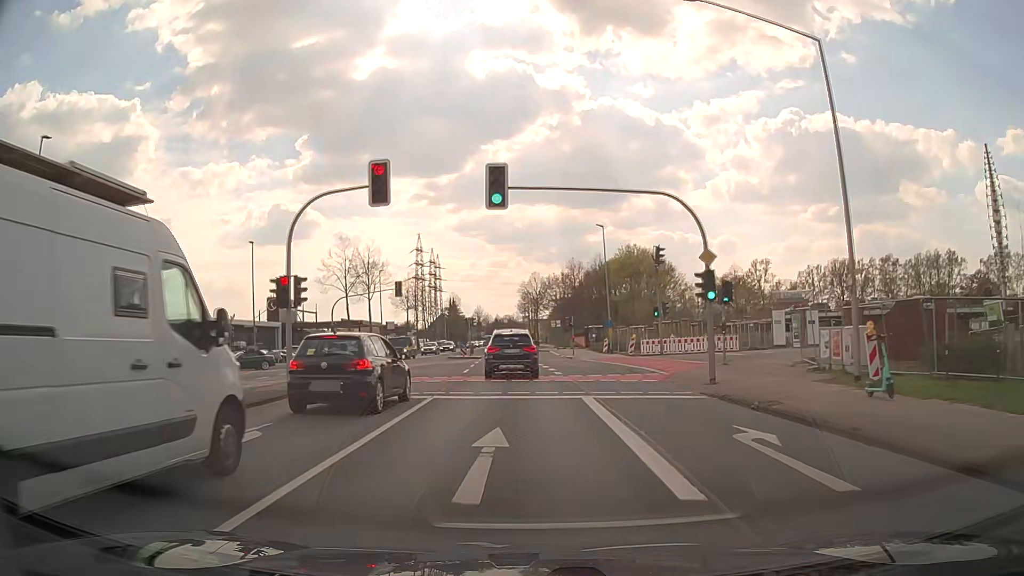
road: secondary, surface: asphalt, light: Day
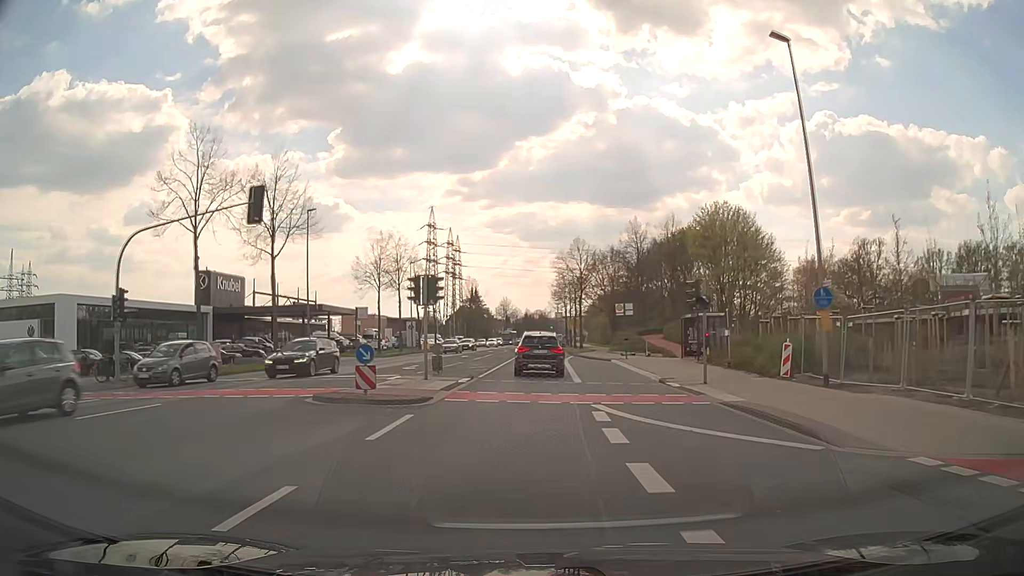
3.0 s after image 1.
(-0.9, +36.9) m; -3°
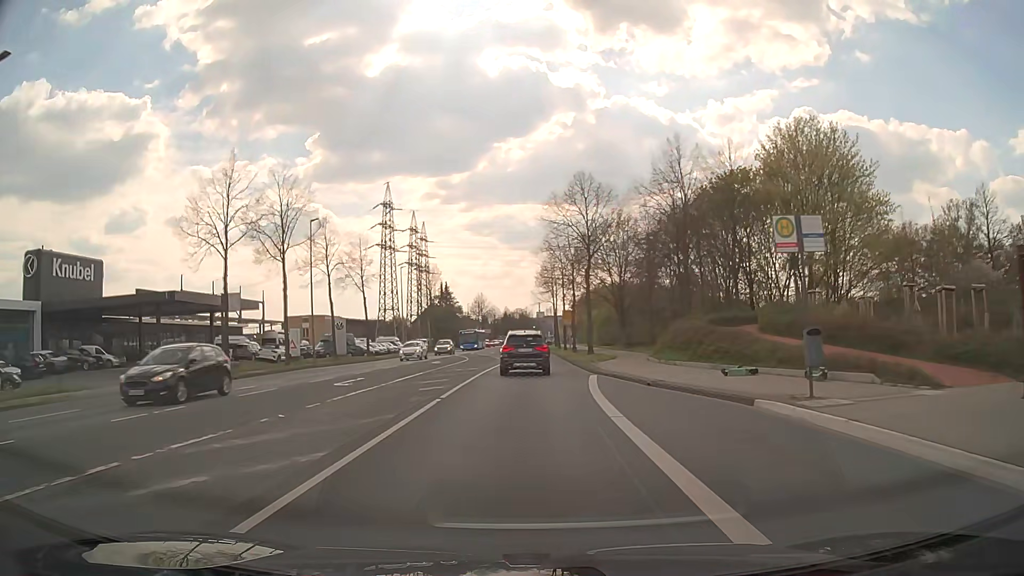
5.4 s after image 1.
(+0.5, +30.3) m; +2°
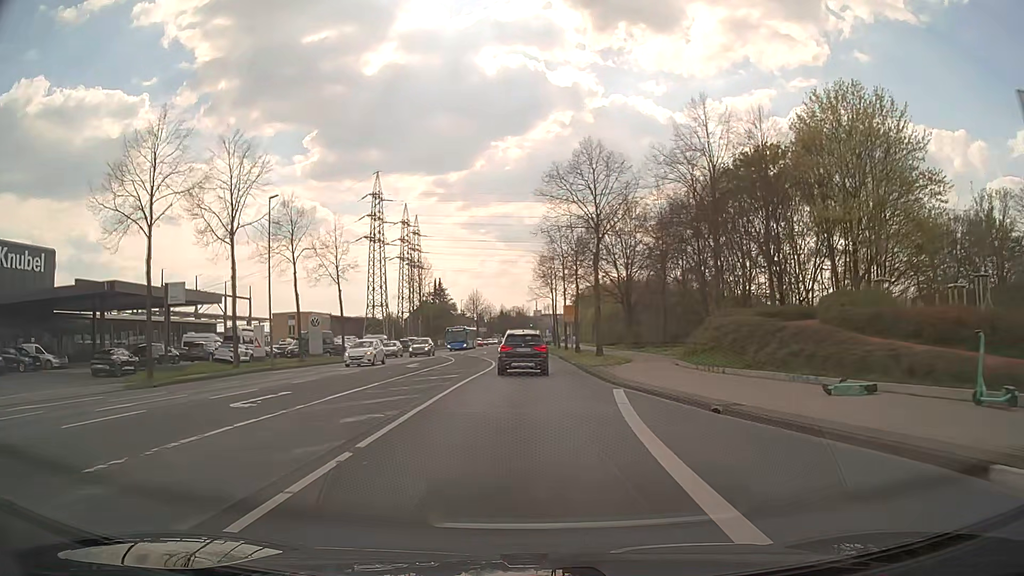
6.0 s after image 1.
(0.0, +7.6) m; 0°
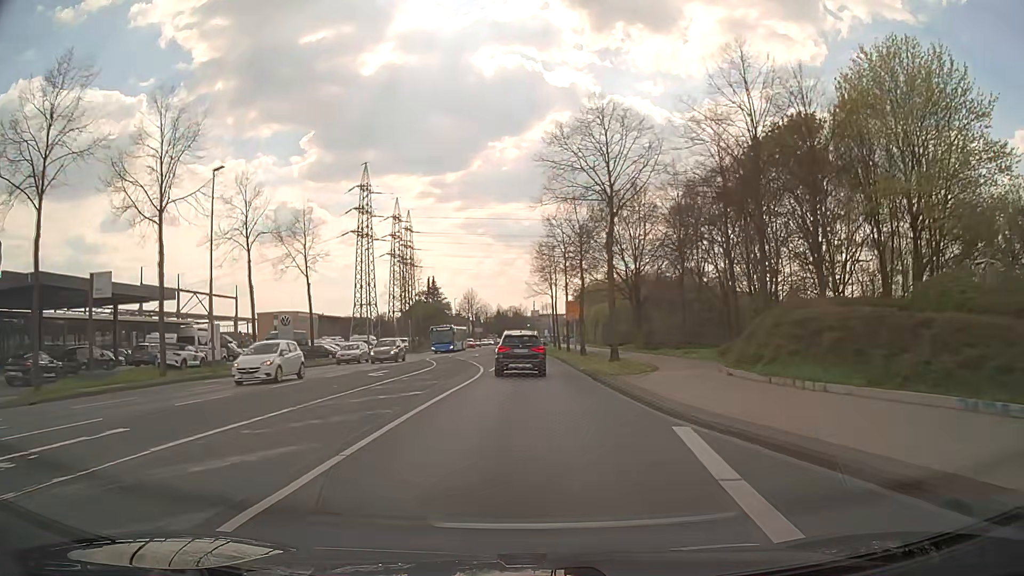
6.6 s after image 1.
(0.0, +7.6) m; 0°
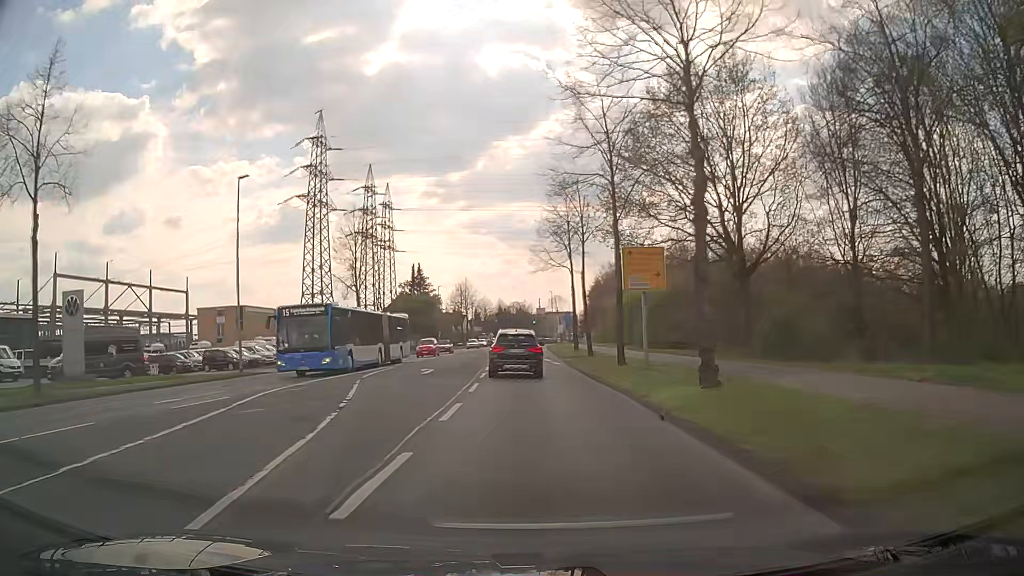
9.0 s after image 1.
(-0.1, +30.8) m; -1°
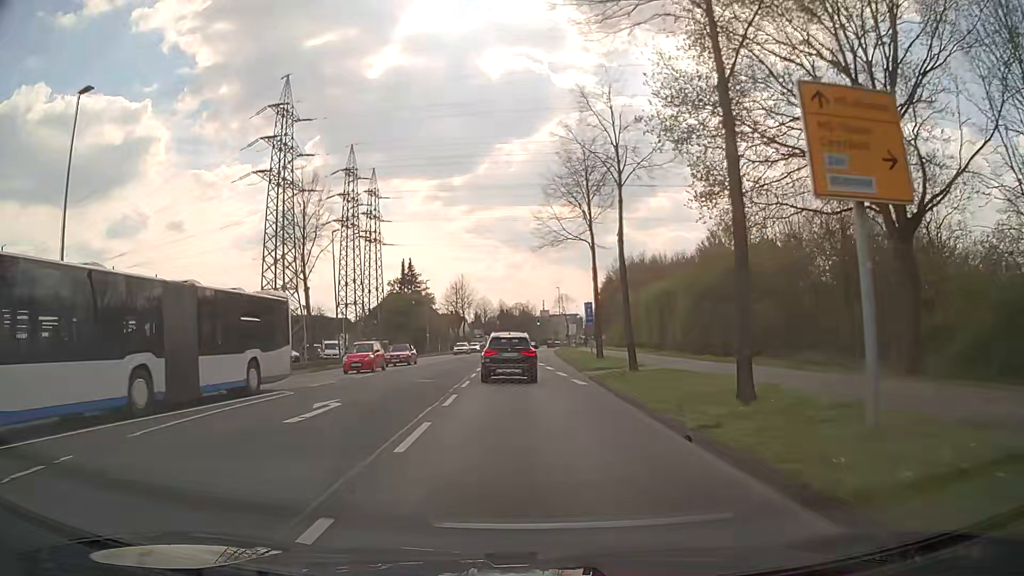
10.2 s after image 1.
(0.0, +15.5) m; 0°
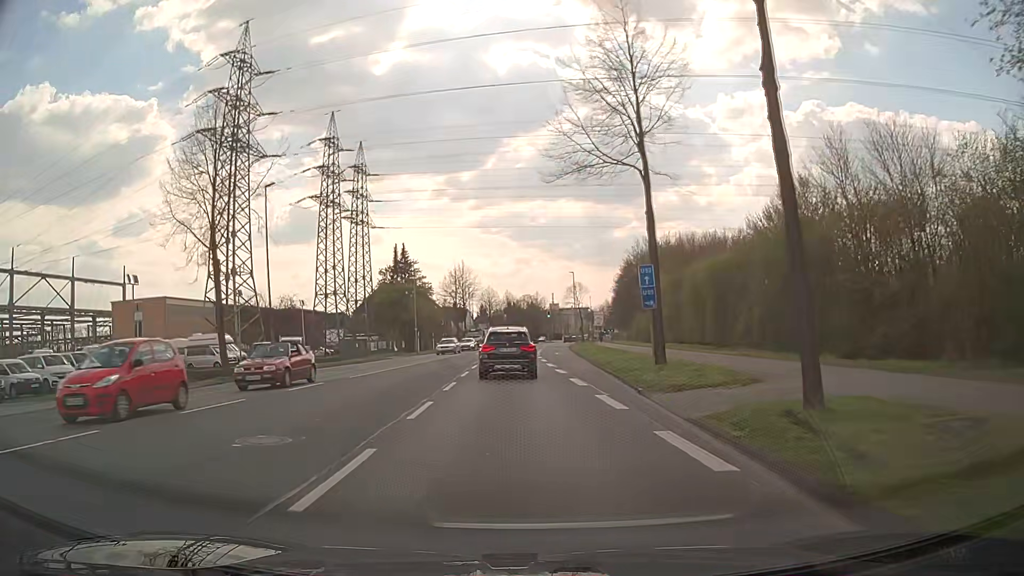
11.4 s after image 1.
(-0.1, +15.4) m; -1°
(0, +10) (0, +20) (0, +30) (-1, +40) (-1, +50) (0, +60) (0, +70) (0, +80) (+1, +90) (+1, +100) m
